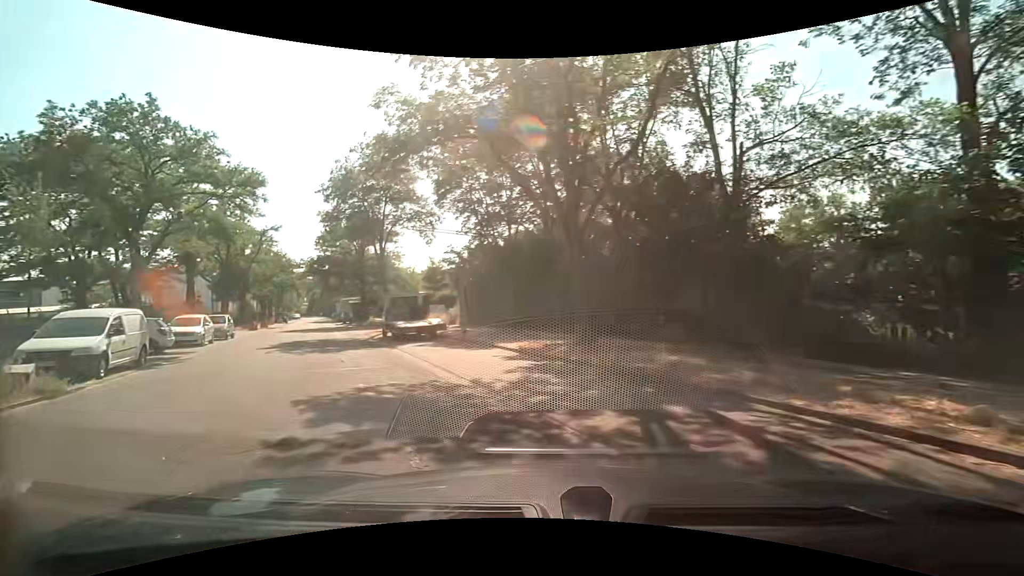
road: residential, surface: asphalt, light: Day
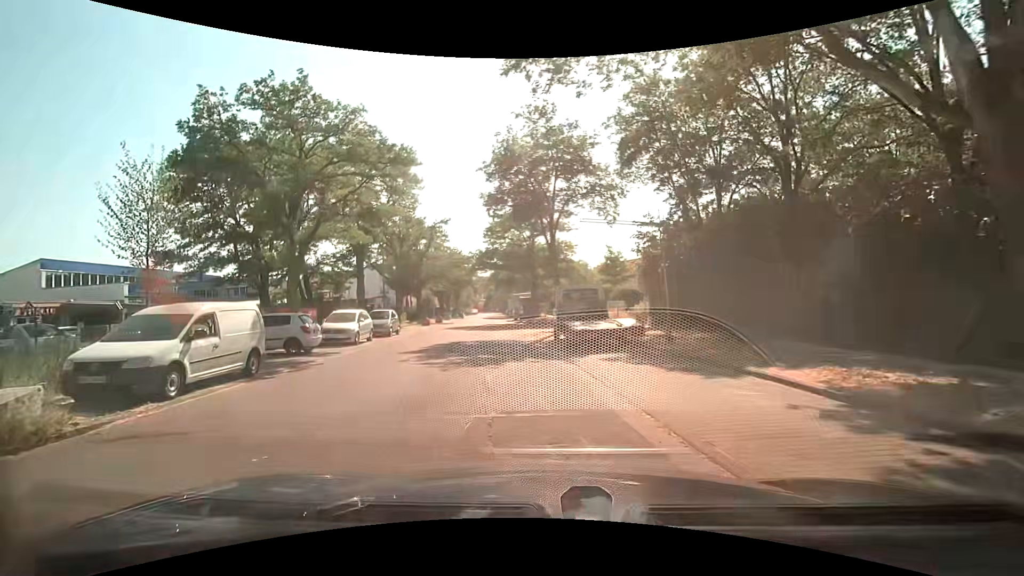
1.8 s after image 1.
(-1.3, +6.2) m; -20°
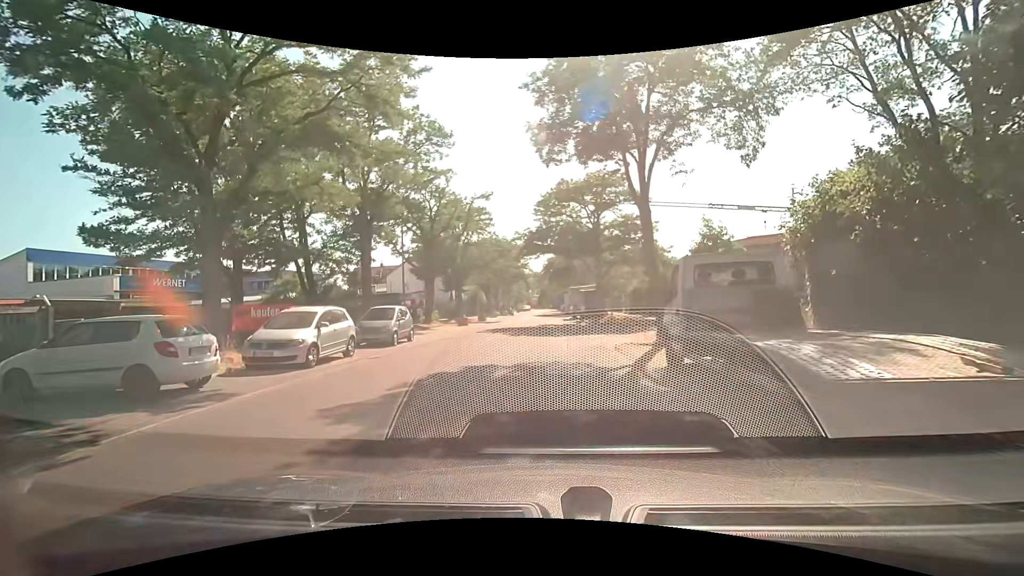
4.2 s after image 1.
(-0.5, +10.0) m; -4°
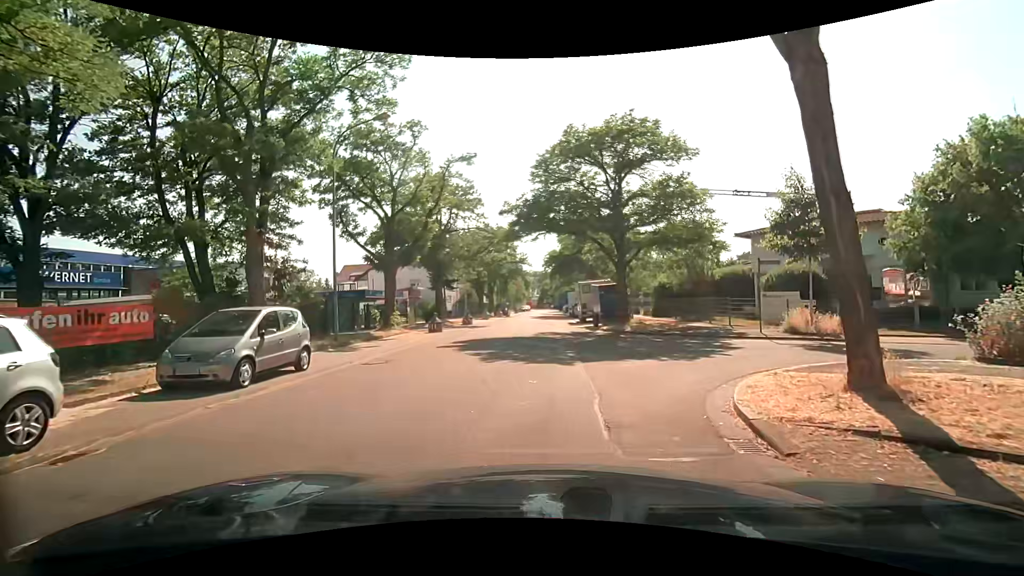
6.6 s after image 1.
(-0.1, +9.9) m; +1°
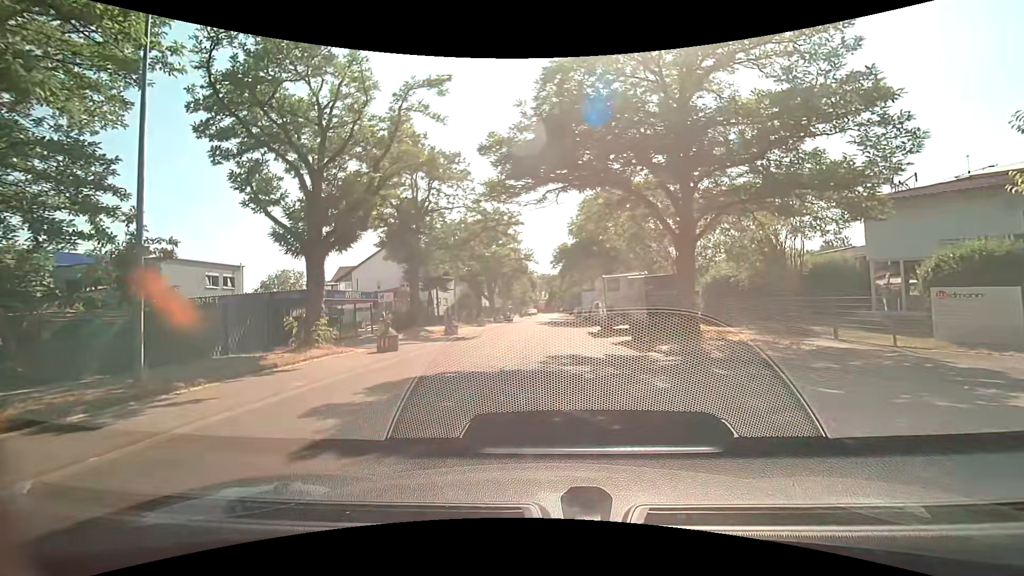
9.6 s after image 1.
(-0.4, +10.2) m; -2°
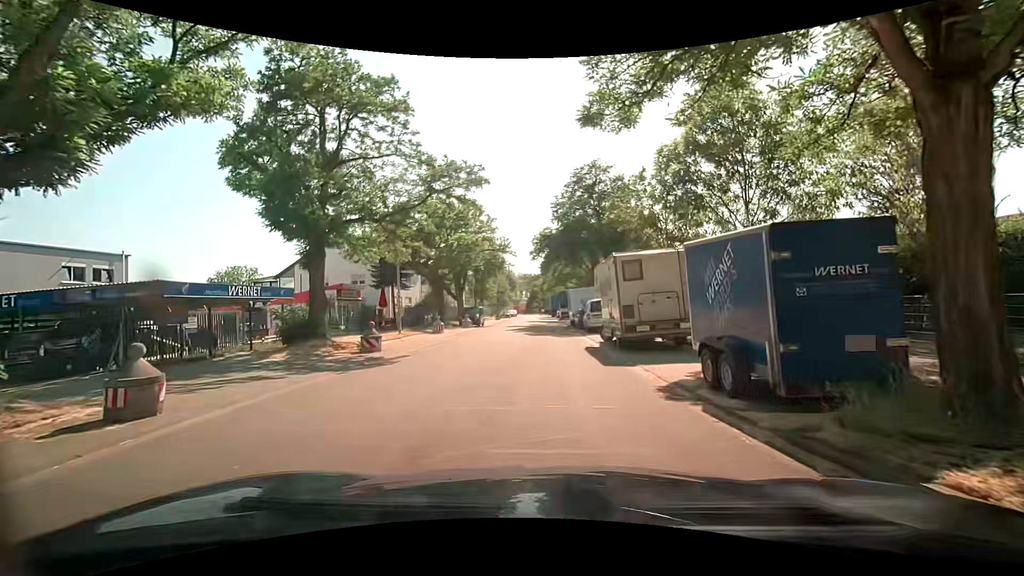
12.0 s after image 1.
(+0.3, +10.9) m; +2°
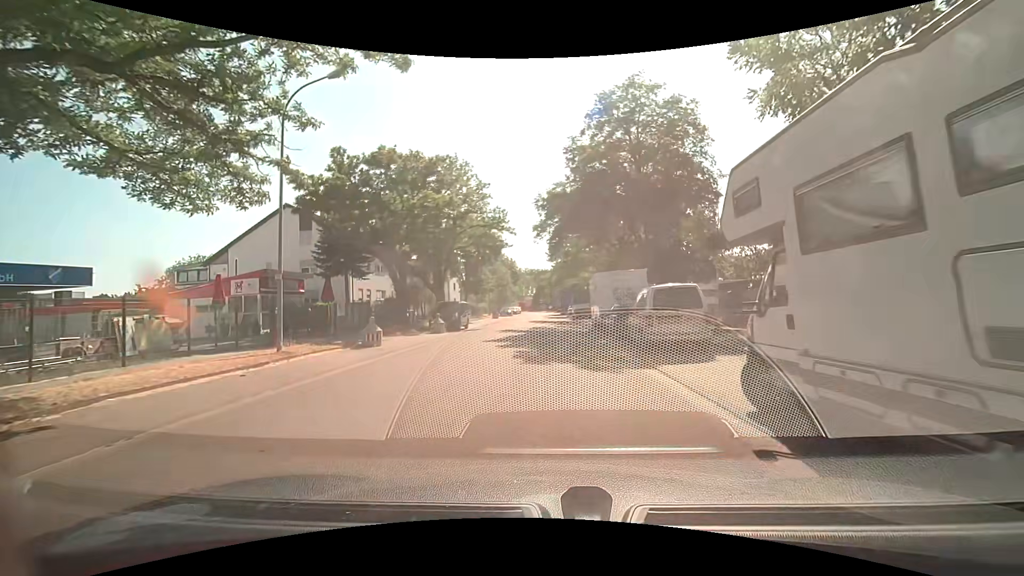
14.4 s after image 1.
(0.0, +14.3) m; -1°
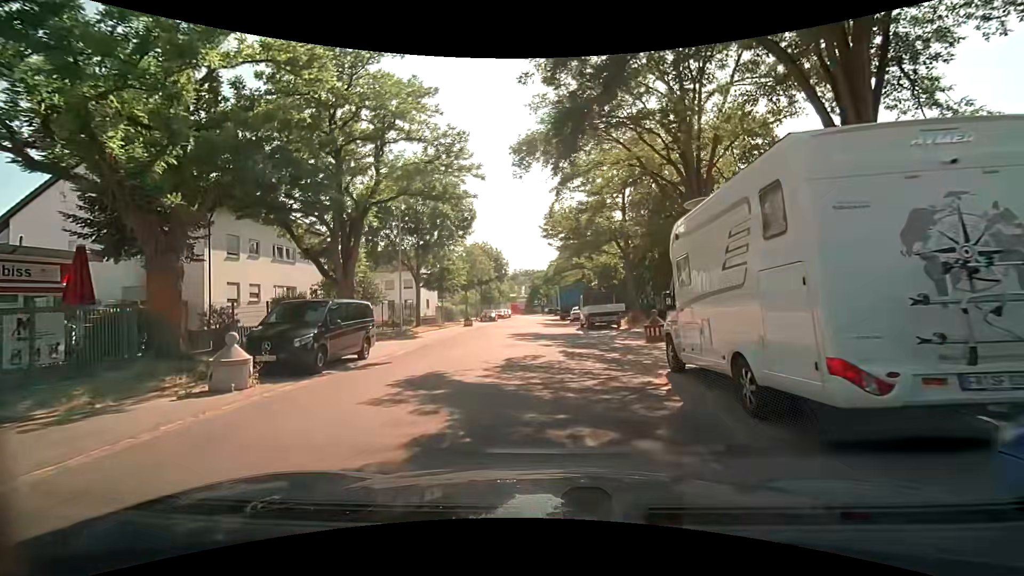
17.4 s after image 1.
(+0.3, +18.7) m; 0°
(0, +10) (0, +20) (0, +30) (0, +40) (+1, +50) (+1, +60) (+1, +70) (+1, +80) (+1, +90) (+1, +100) m
